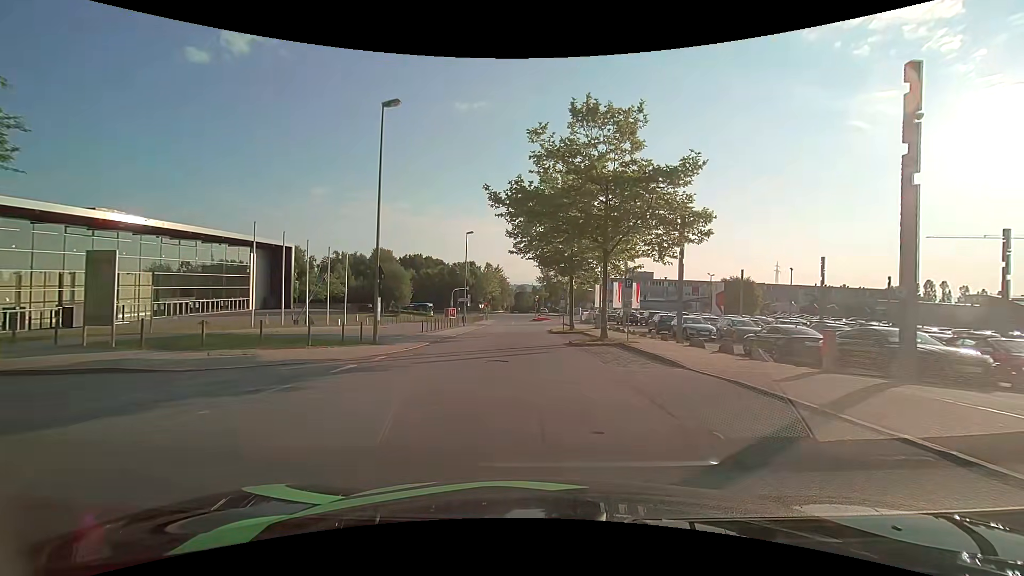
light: Day
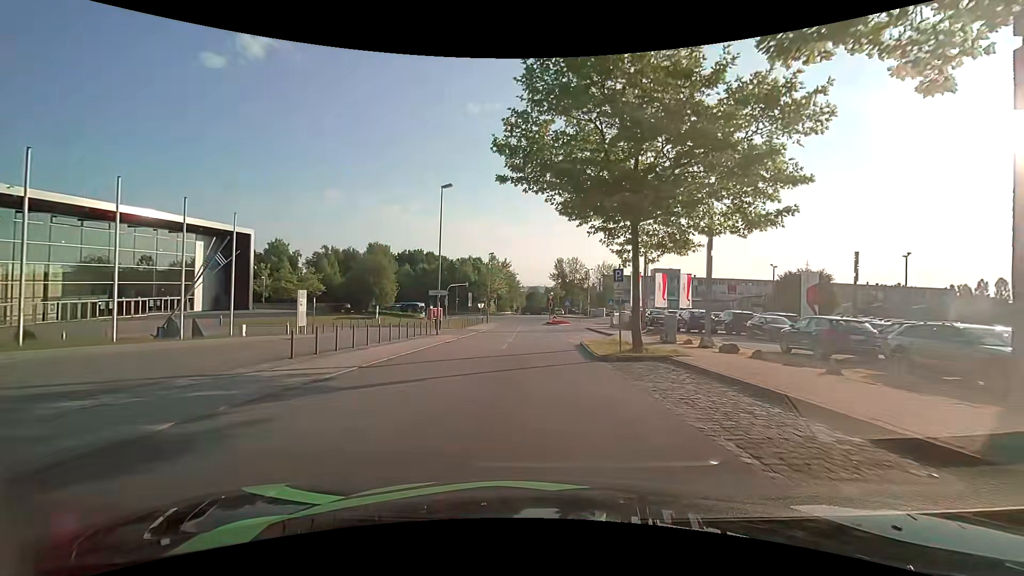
(-0.4, +20.1) m; -2°
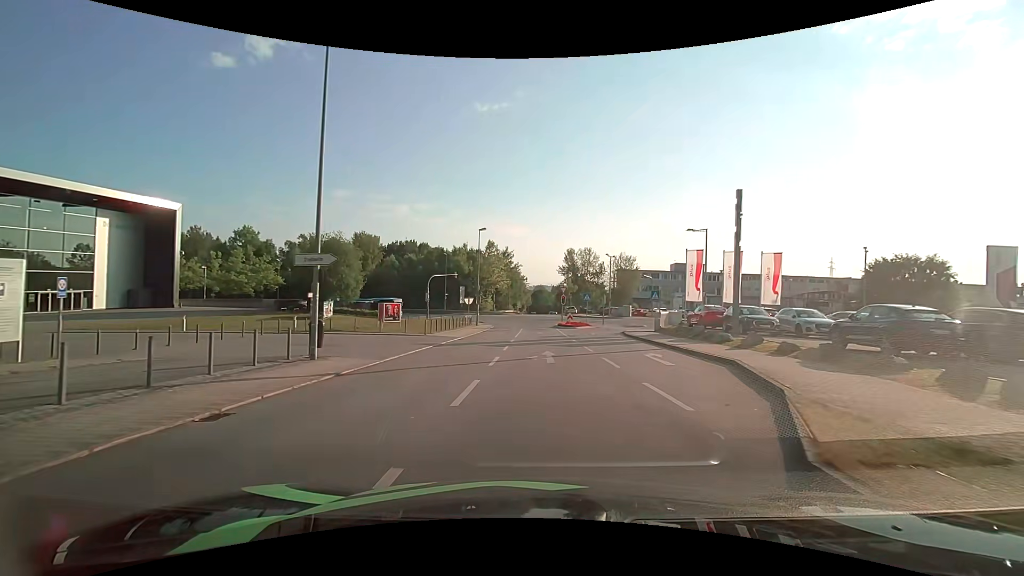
(-0.2, +19.6) m; -1°
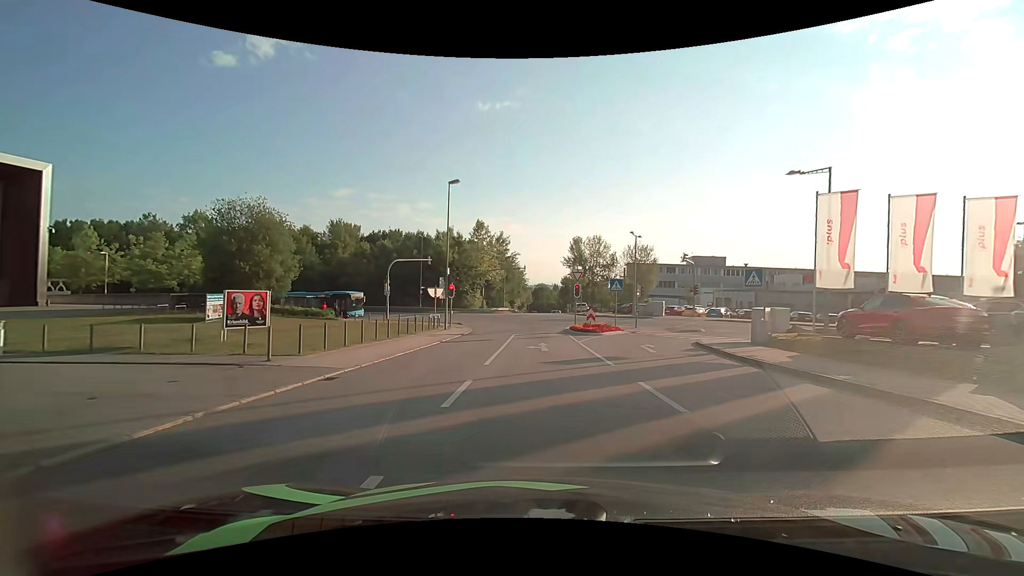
(+0.1, +18.2) m; 0°
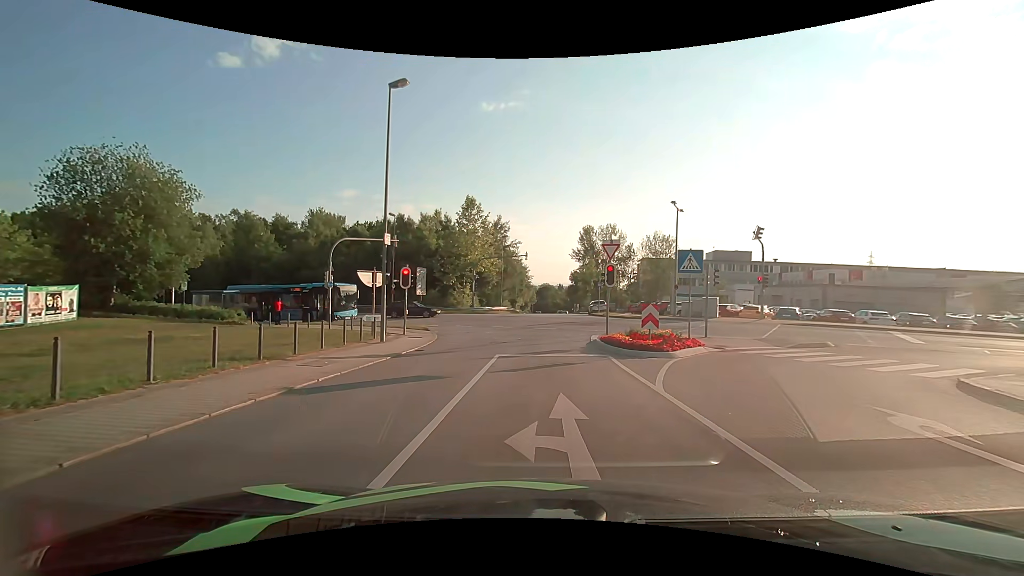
(-0.1, +14.5) m; 0°
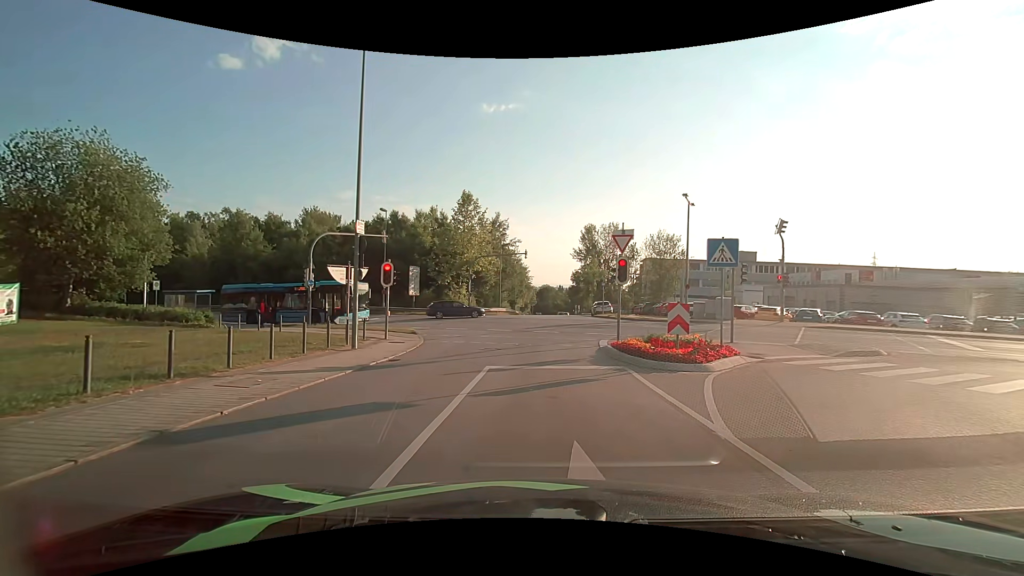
(0.0, +2.9) m; -1°
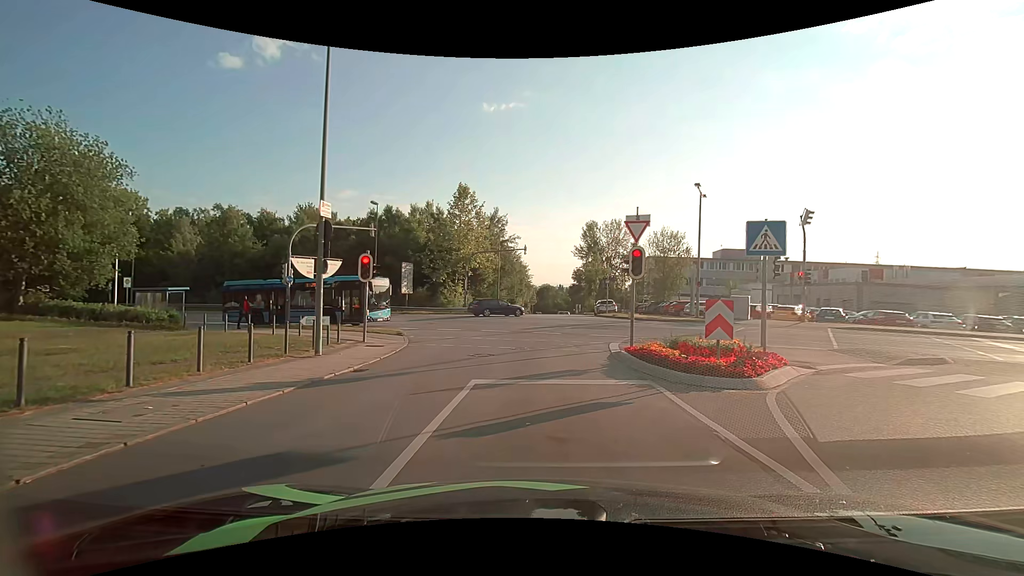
(0.0, +2.6) m; 0°
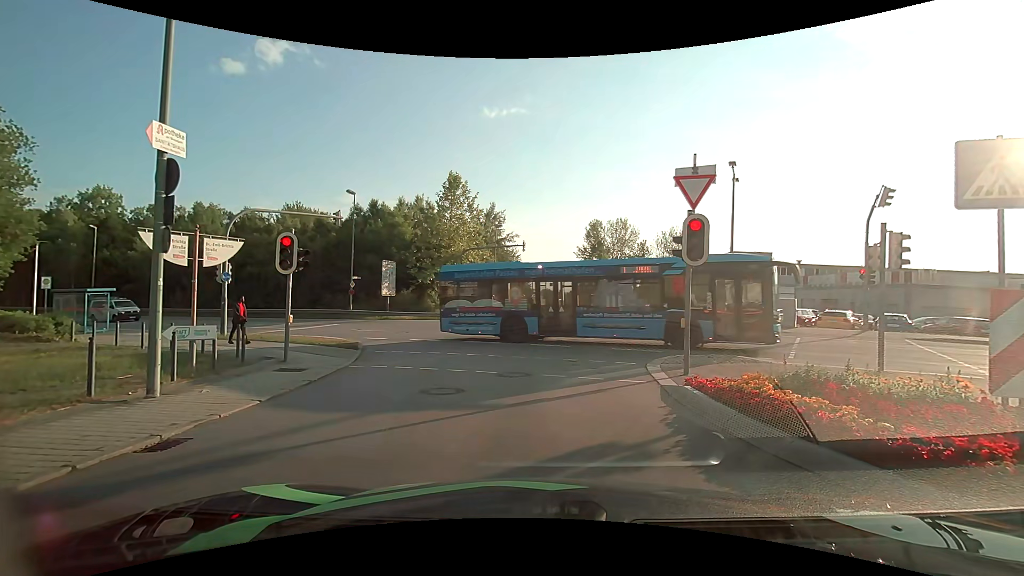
(+0.1, +5.5) m; +1°
(0, +10) (-1, +20) (-5, +29) (-12, +36) (-21, +41) (-30, +45) (-39, +48) (-49, +52) (-58, +55) (-68, +58) m
